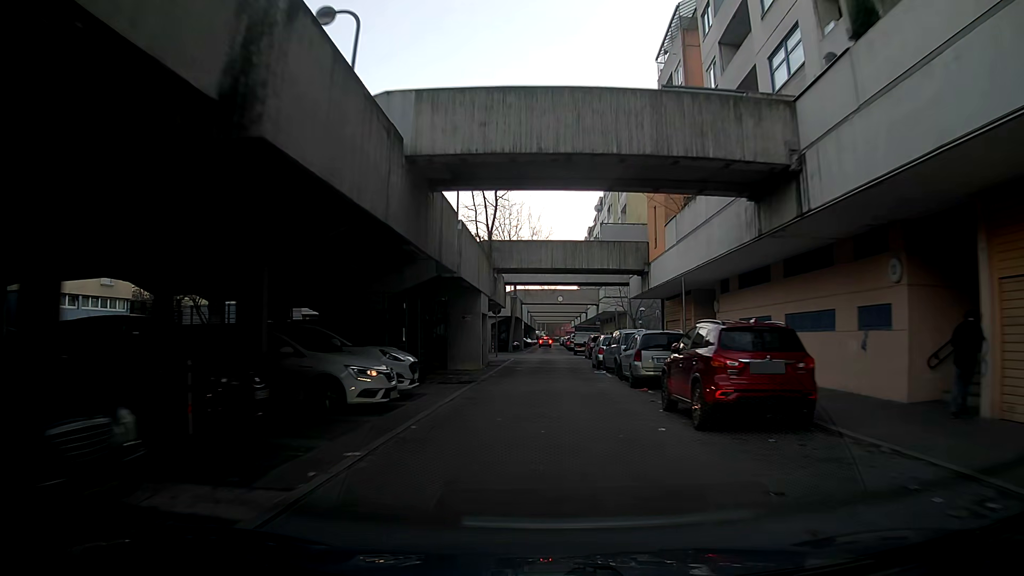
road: residential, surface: asphalt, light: Day
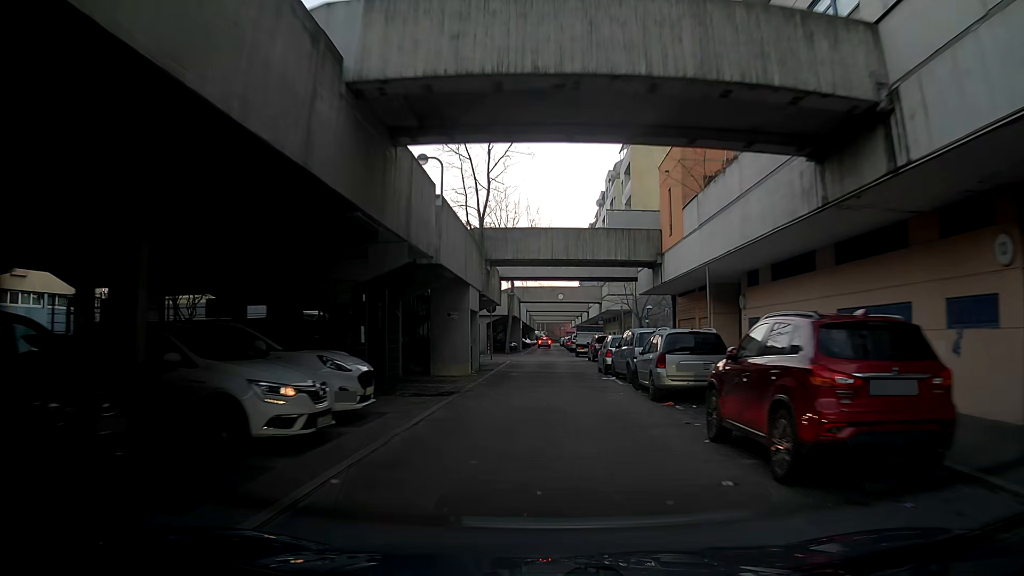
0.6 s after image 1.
(0.0, +3.7) m; -1°
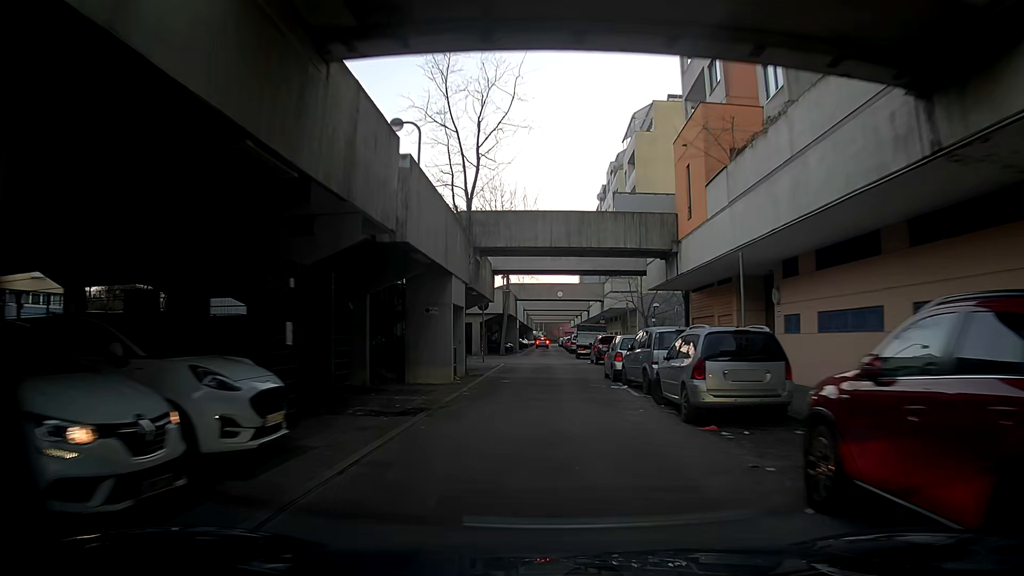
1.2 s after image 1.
(+0.1, +3.7) m; +2°
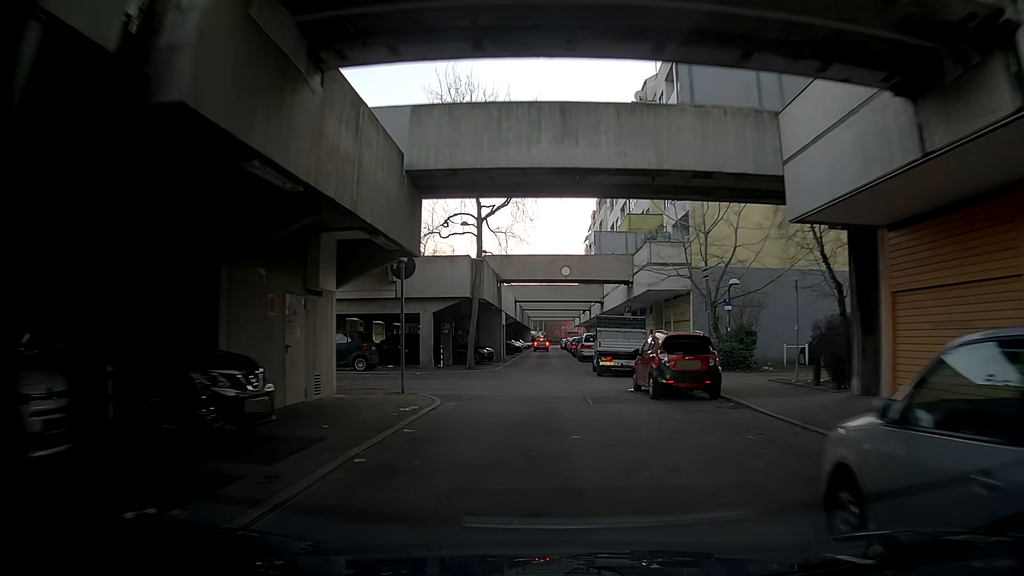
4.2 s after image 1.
(-0.5, +18.9) m; -1°
